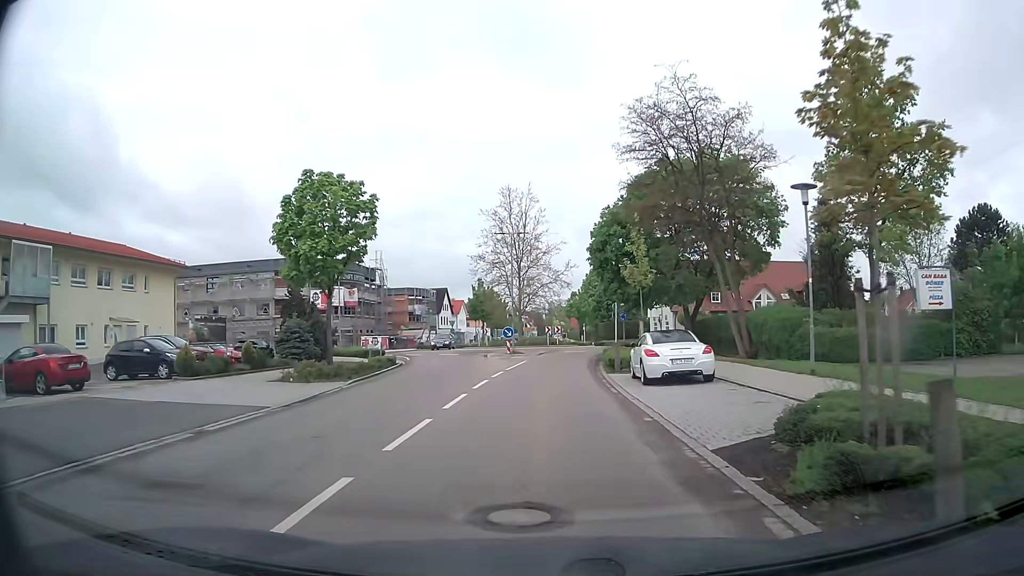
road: tertiary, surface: asphalt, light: Day
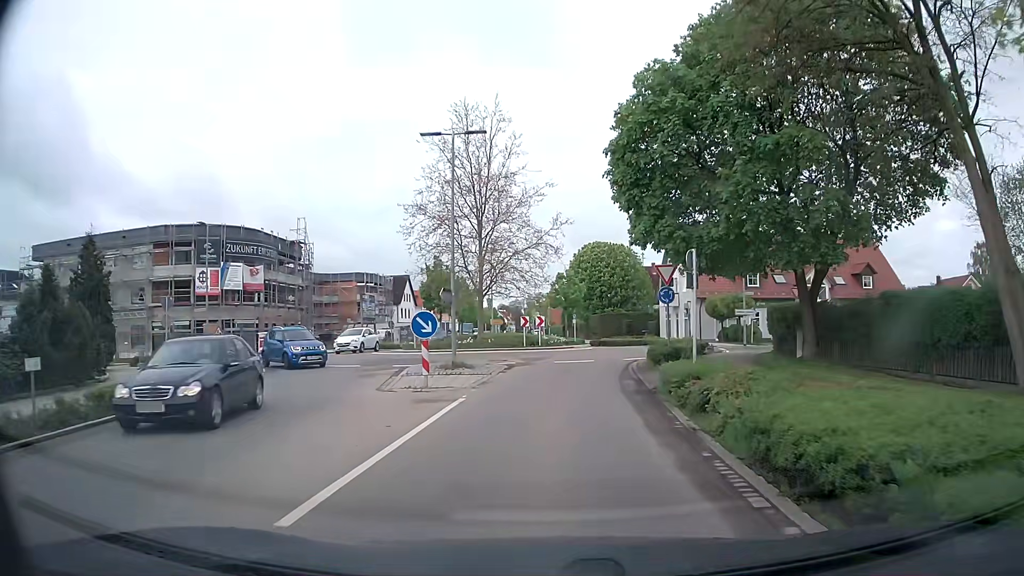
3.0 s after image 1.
(0.0, +21.1) m; +1°
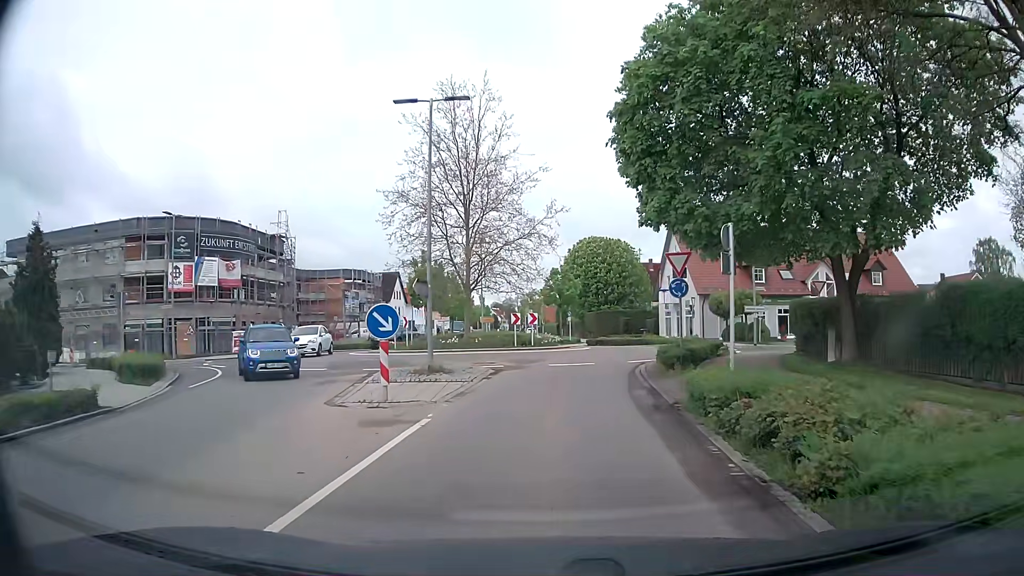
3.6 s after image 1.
(0.0, +3.2) m; 0°
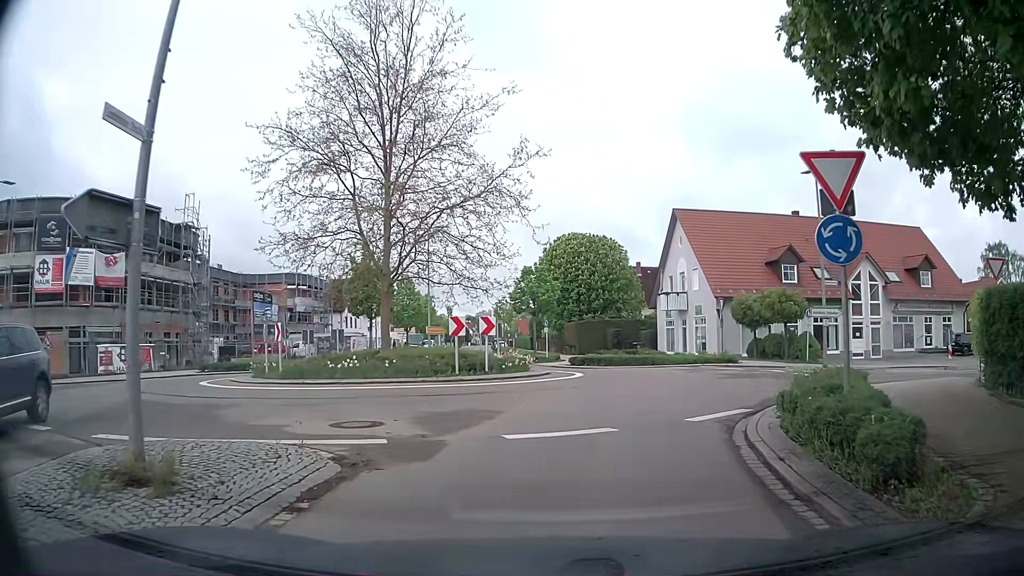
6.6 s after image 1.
(+0.4, +12.8) m; +3°
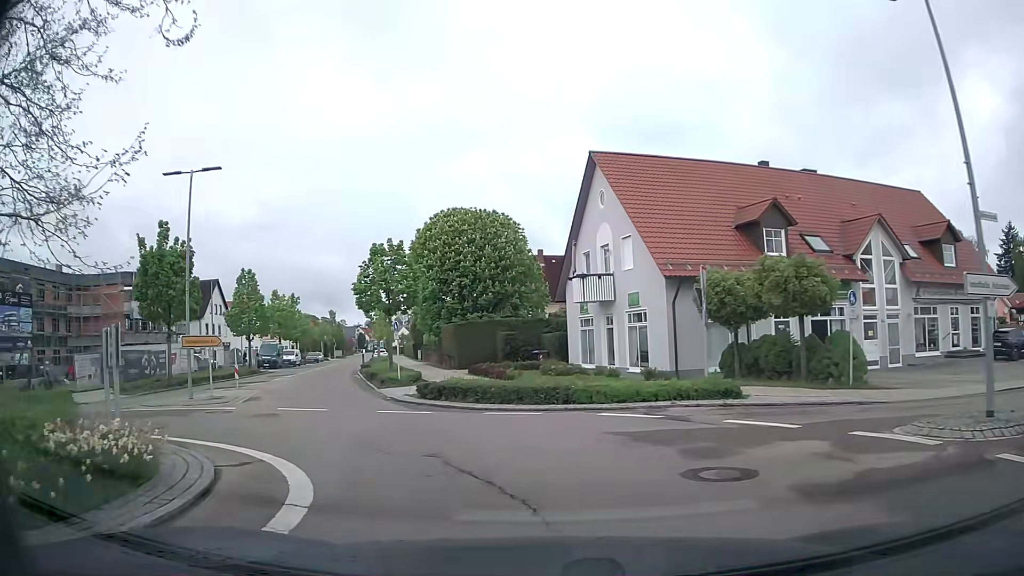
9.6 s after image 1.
(+2.4, +16.2) m; +10°
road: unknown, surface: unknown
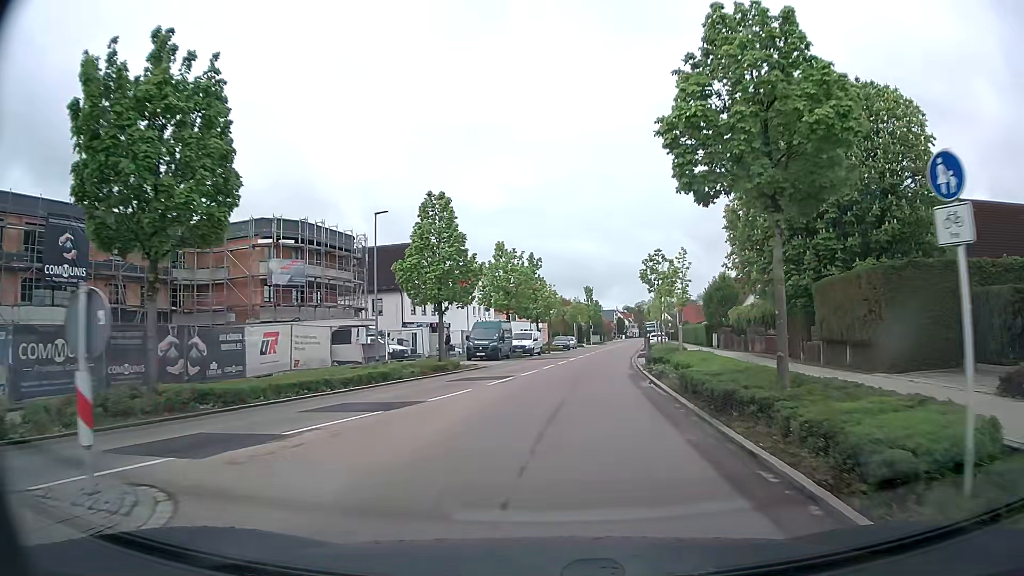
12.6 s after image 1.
(-7.5, +23.6) m; -23°
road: tertiary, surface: asphalt
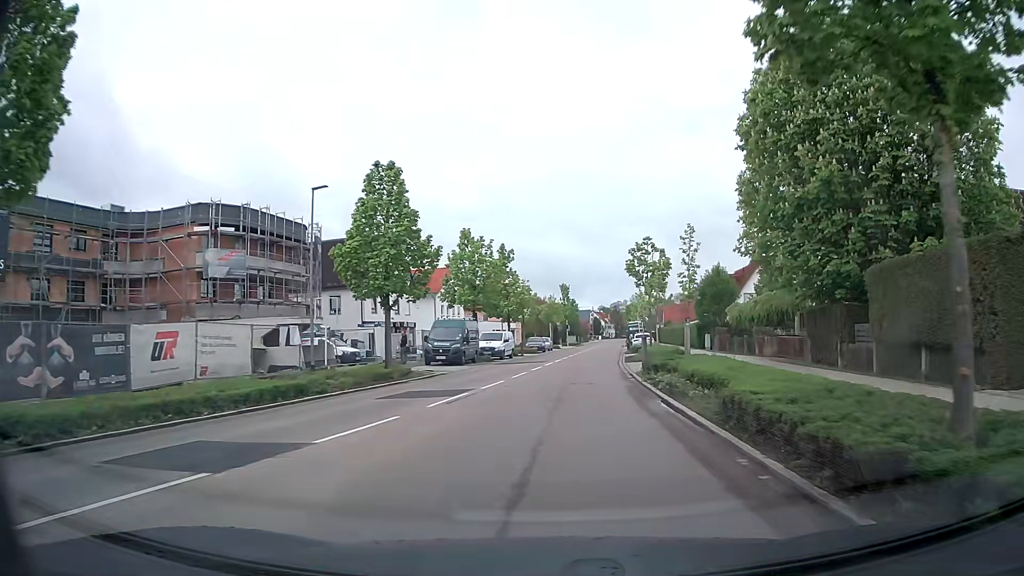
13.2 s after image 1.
(+0.1, +6.1) m; +2°
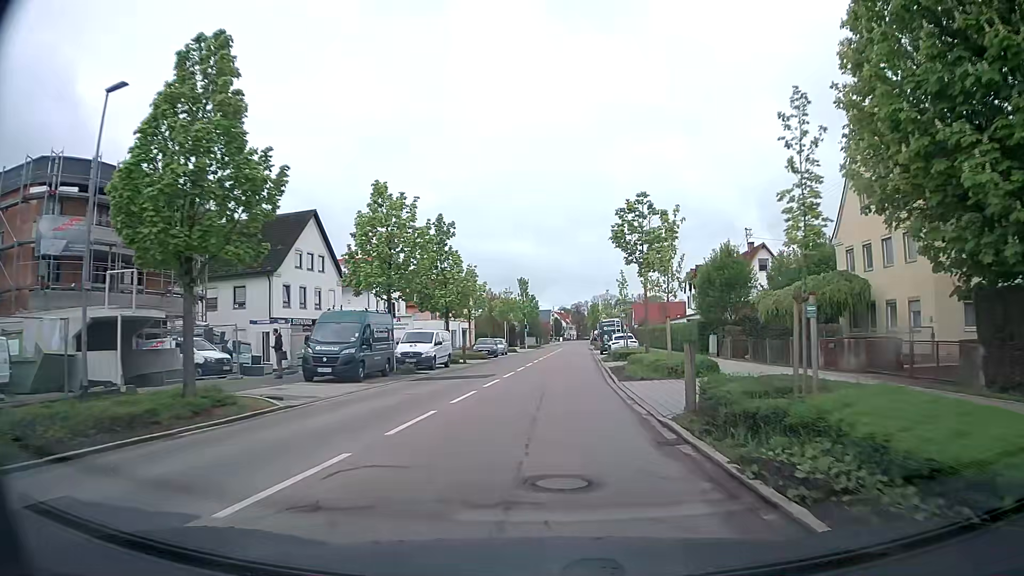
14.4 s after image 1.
(+0.5, +13.0) m; +4°
(0, +10) (0, +20) (+1, +30) (+1, +40) (+2, +50) (+2, +60) (+3, +70) (+3, +80) (+4, +90) (+4, +100) m
